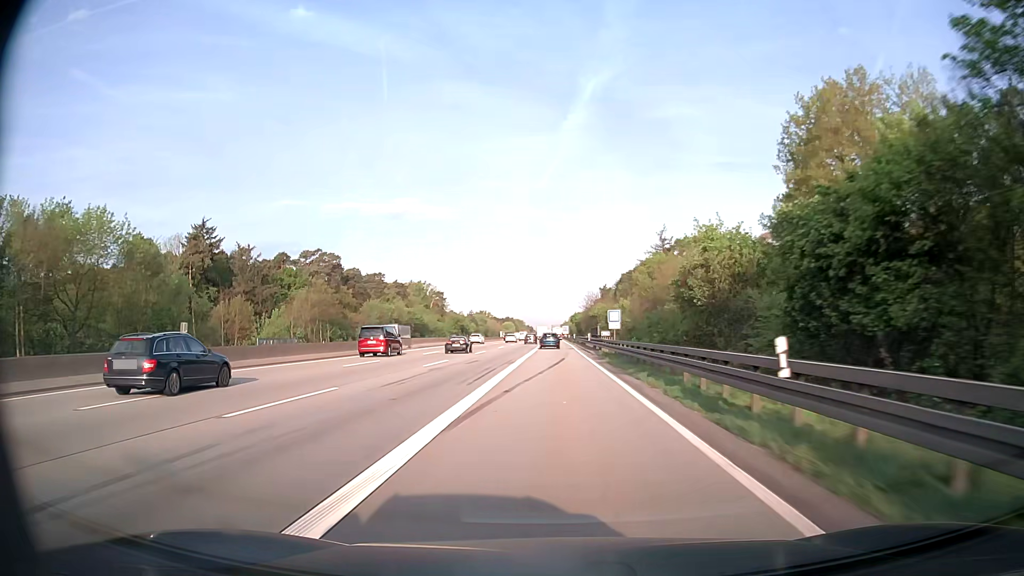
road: motorway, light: Day
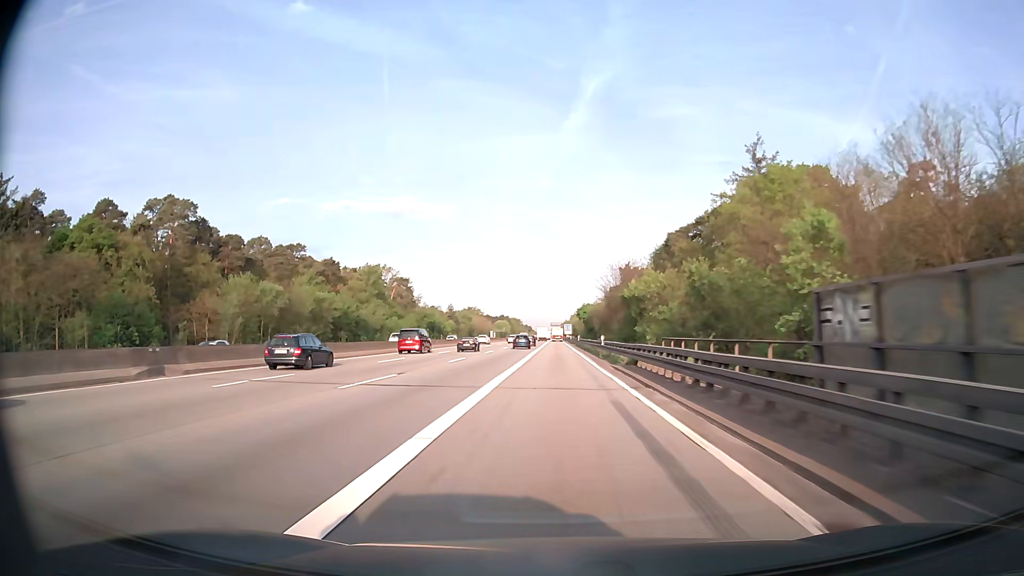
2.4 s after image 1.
(0.0, +65.7) m; 0°
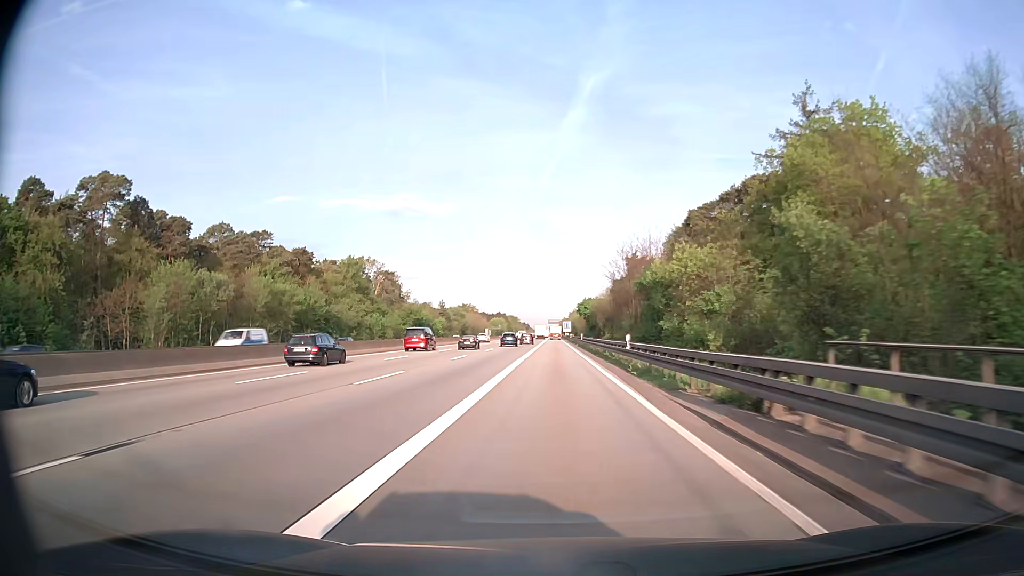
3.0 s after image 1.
(-0.1, +16.4) m; 0°
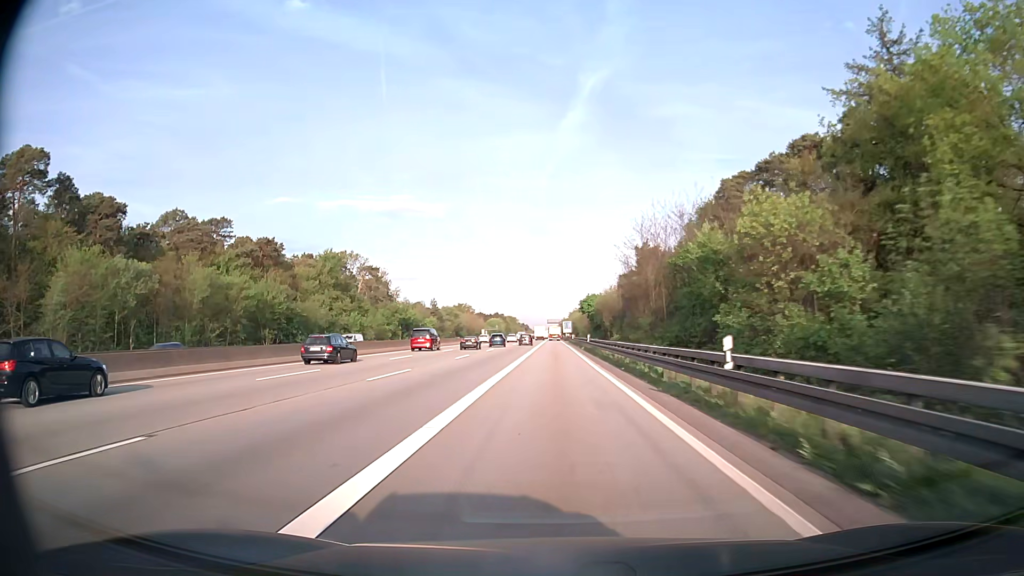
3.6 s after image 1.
(0.0, +16.3) m; 0°
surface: asphalt
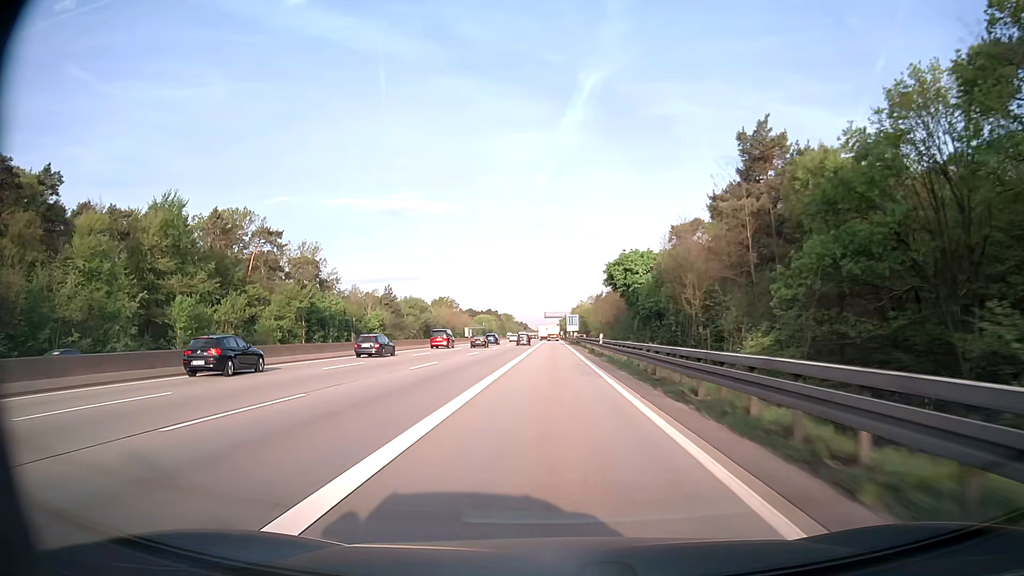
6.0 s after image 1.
(0.0, +65.2) m; 0°
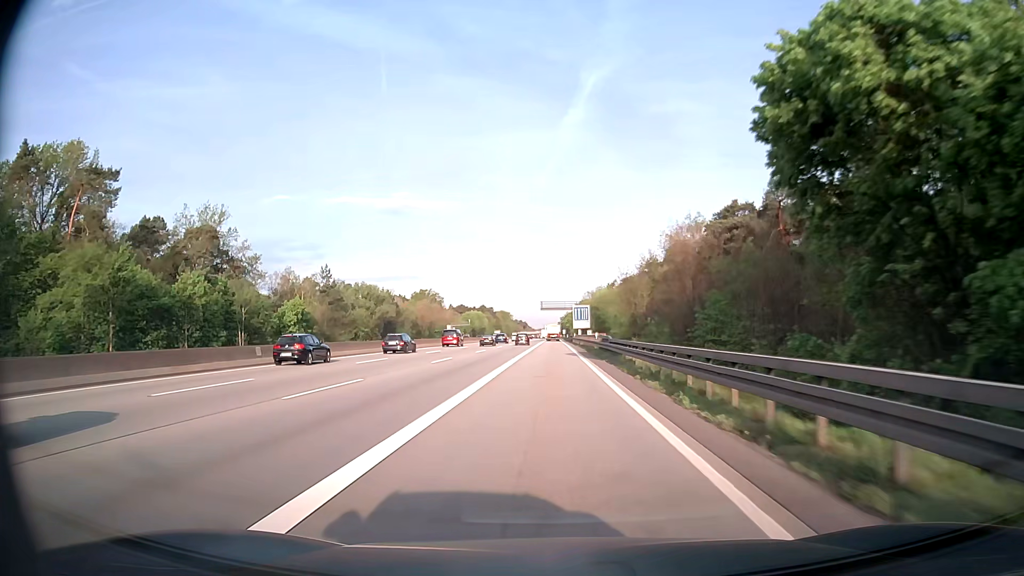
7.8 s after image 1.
(-0.1, +48.8) m; 0°
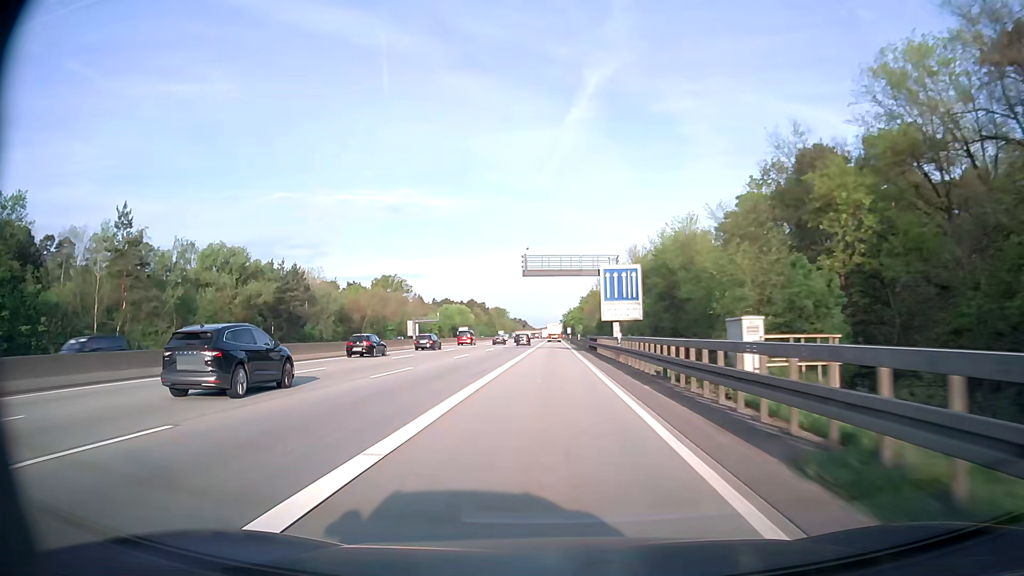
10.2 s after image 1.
(+0.1, +64.7) m; 0°
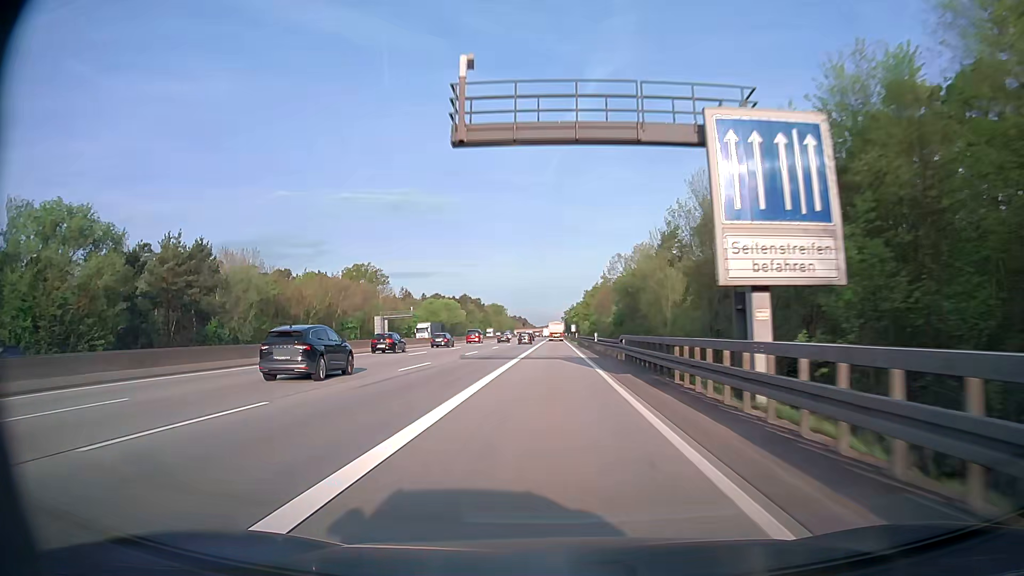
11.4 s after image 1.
(0.0, +32.2) m; 0°
(0, +10) (0, +20) (0, +30) (0, +40) (0, +50) (0, +60) (0, +70) (0, +80) (0, +90) (0, +100) m
